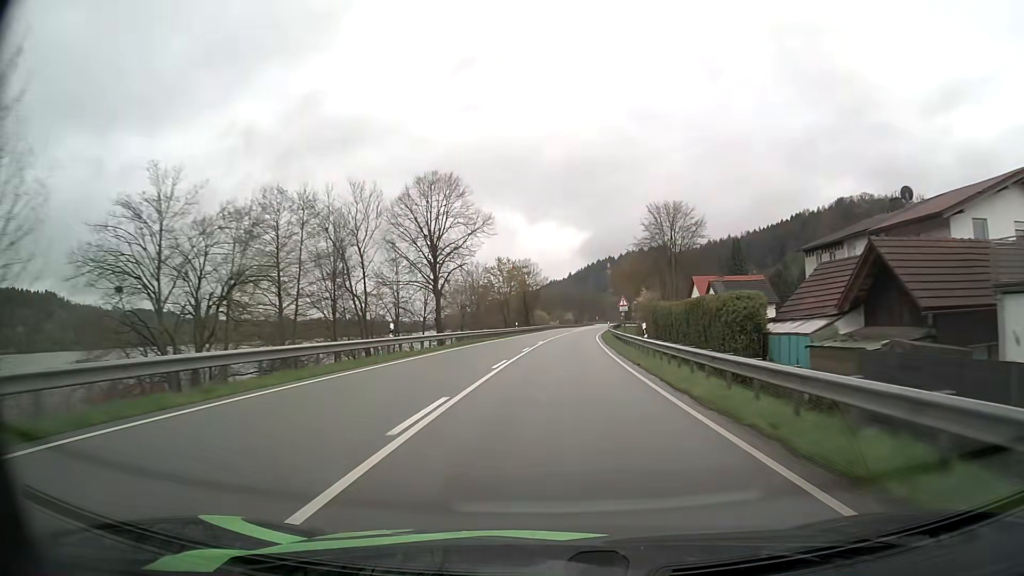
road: primary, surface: asphalt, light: Day
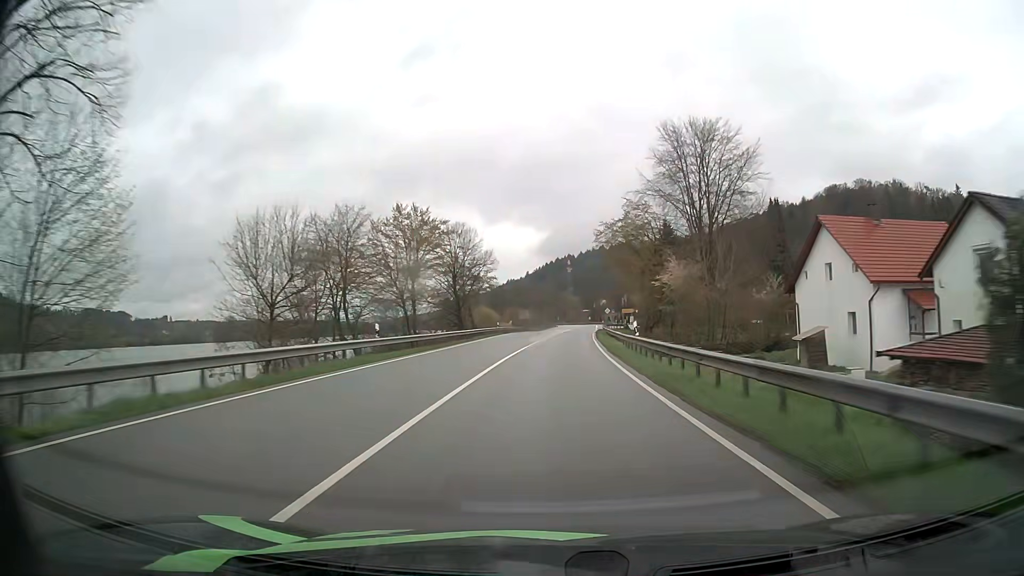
(+1.6, +48.3) m; +4°
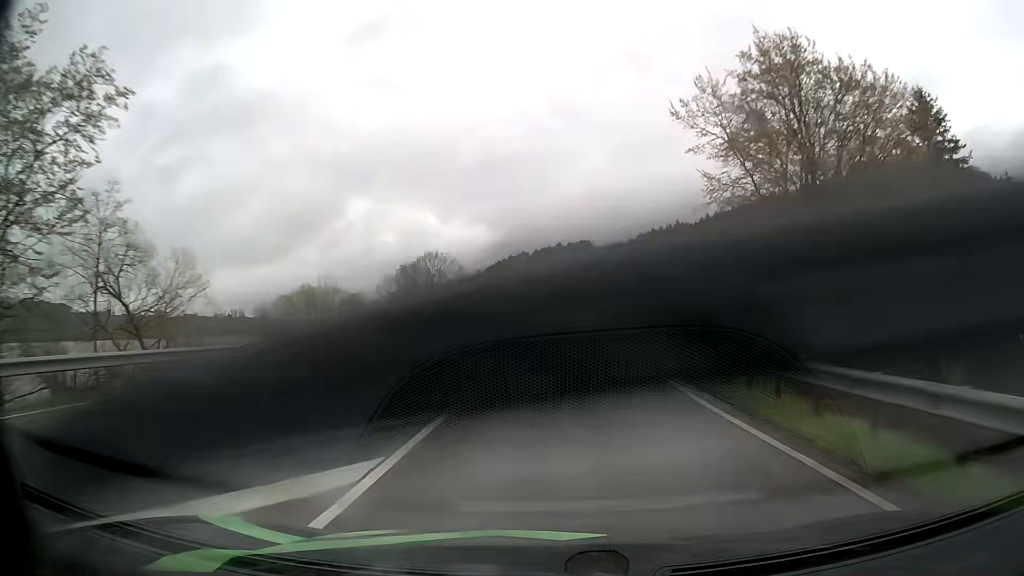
(+3.0, +80.5) m; +4°
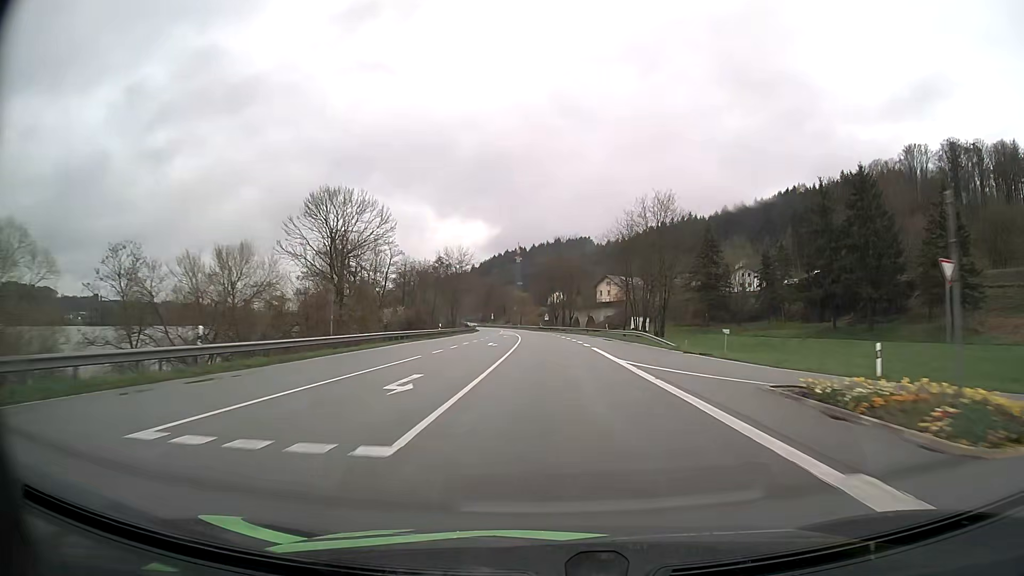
(+0.5, +48.3) m; 0°
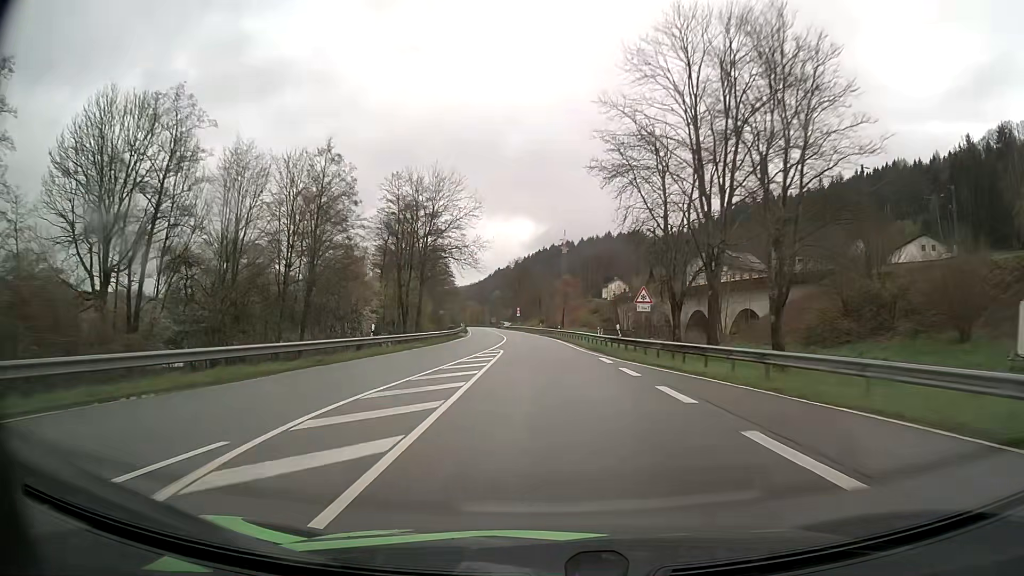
(-2.0, +80.6) m; -4°
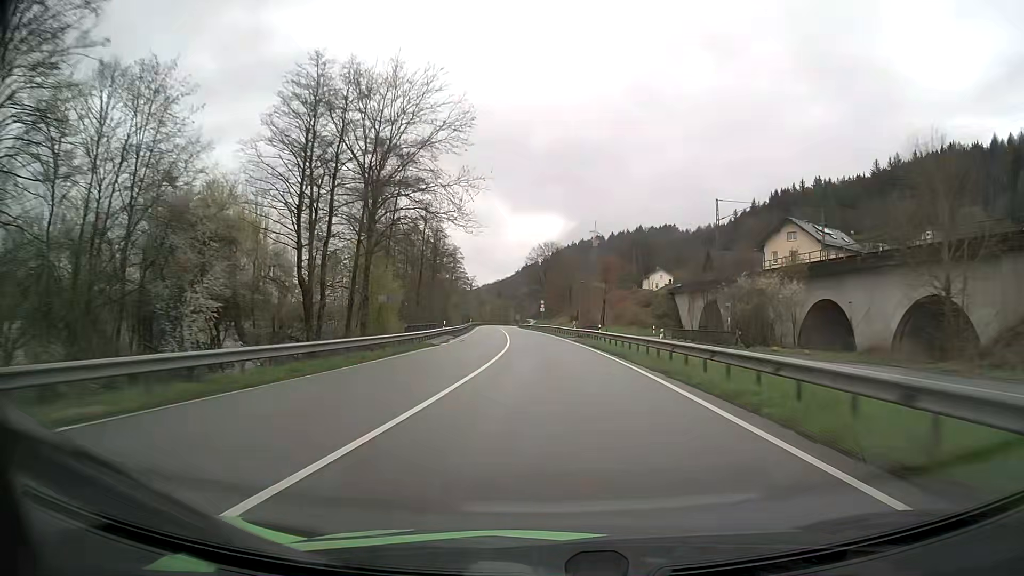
(-0.7, +32.3) m; -2°
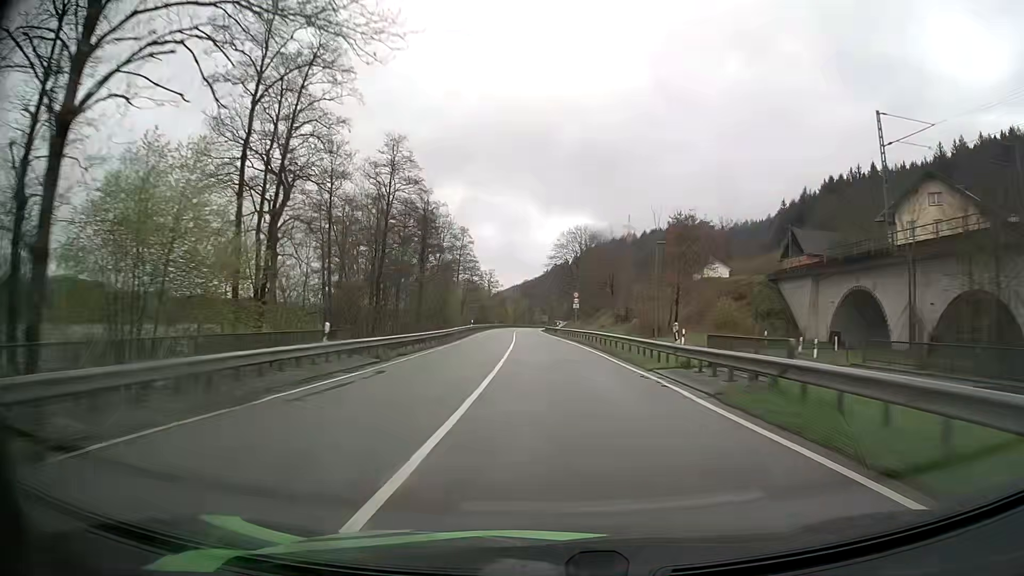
(-0.6, +32.4) m; -2°
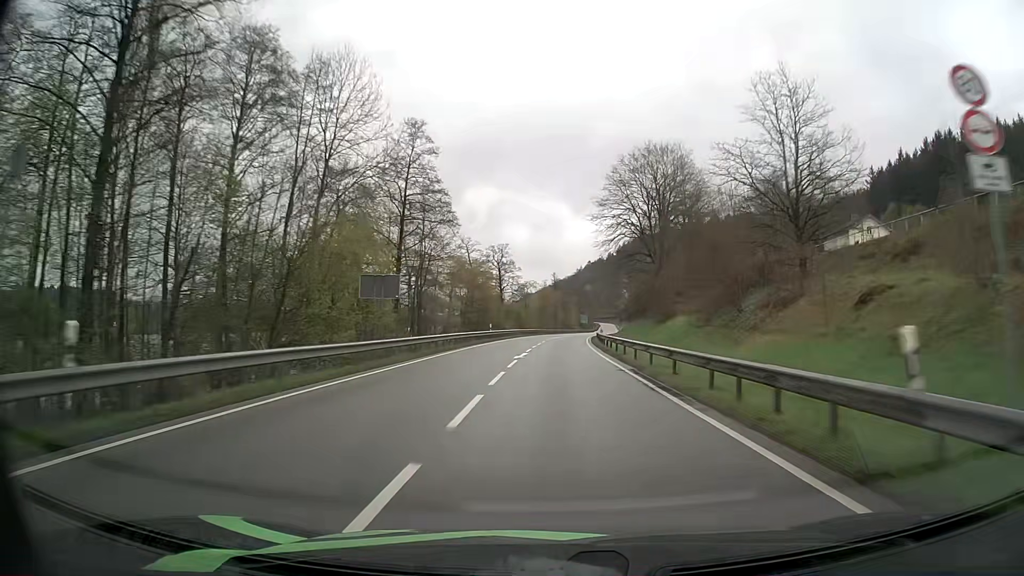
(-2.2, +64.7) m; -3°
(0, +10) (0, +20) (0, +30) (0, +40) (+1, +50) (+1, +60) (+2, +70) (+3, +80) (+3, +90) (+4, +100) m
